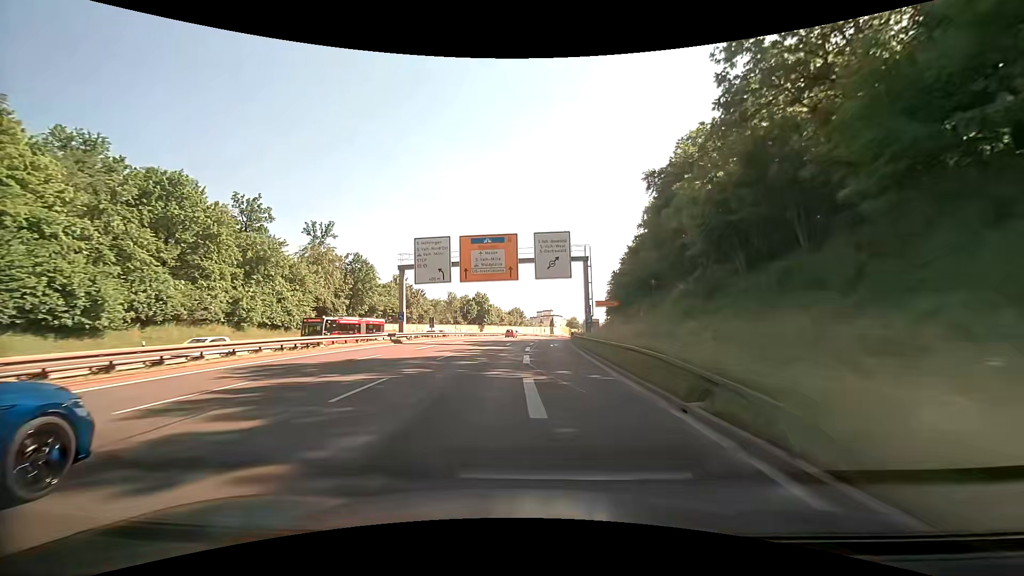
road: trunk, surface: asphalt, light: Day
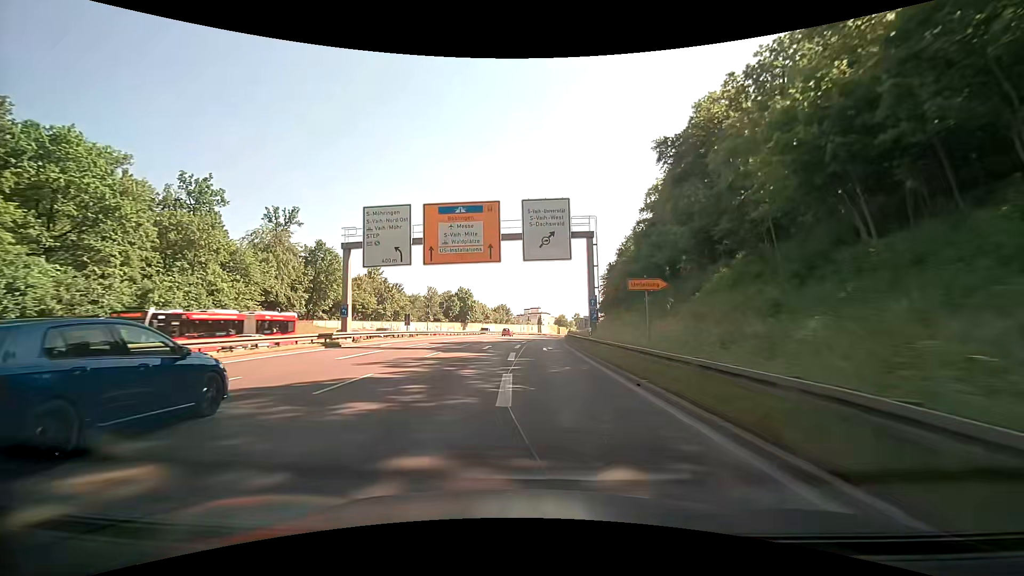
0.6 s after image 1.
(+0.1, +11.0) m; +1°
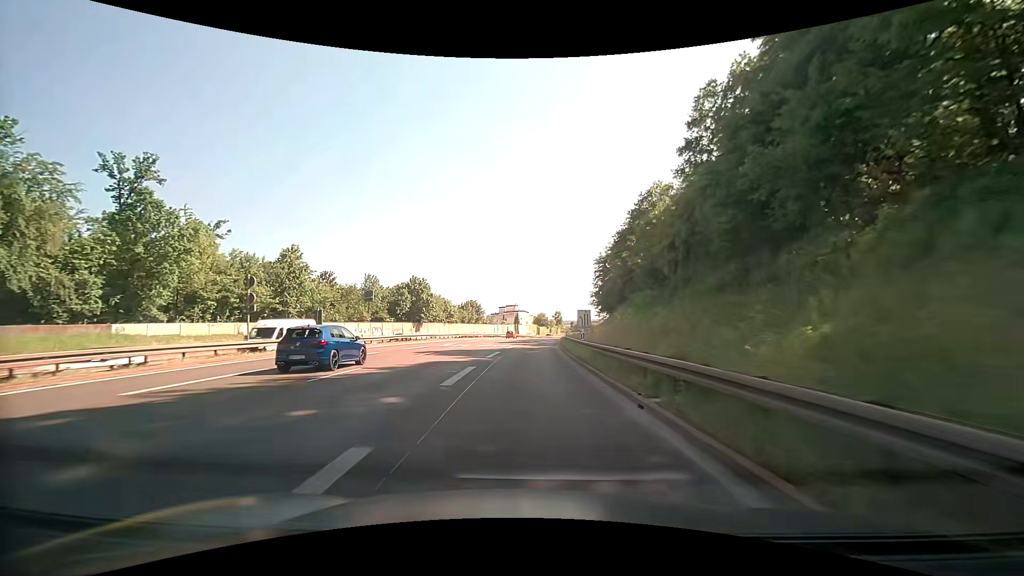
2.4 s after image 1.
(+1.2, +32.6) m; +3°
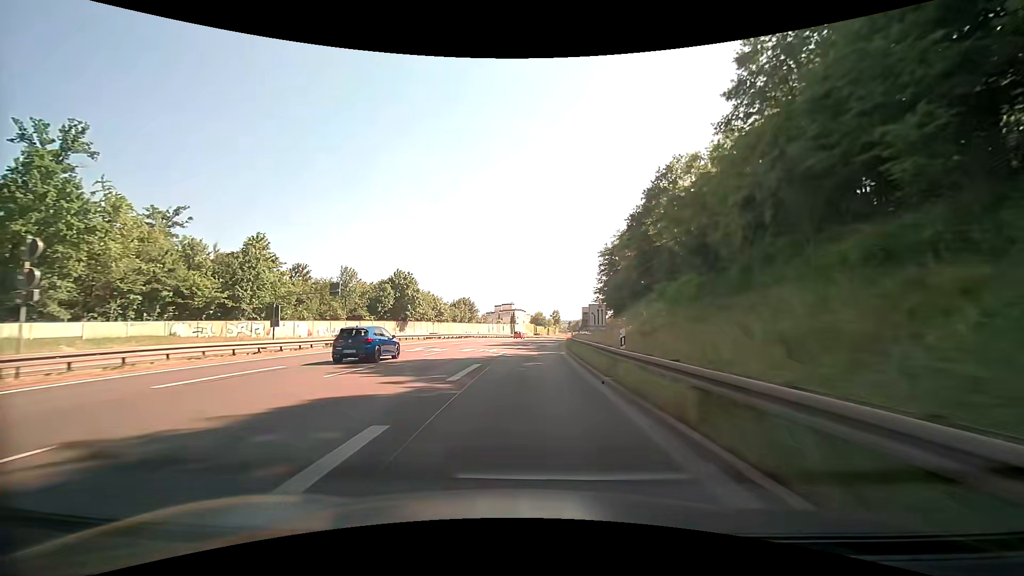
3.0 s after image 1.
(0.0, +10.8) m; +1°
